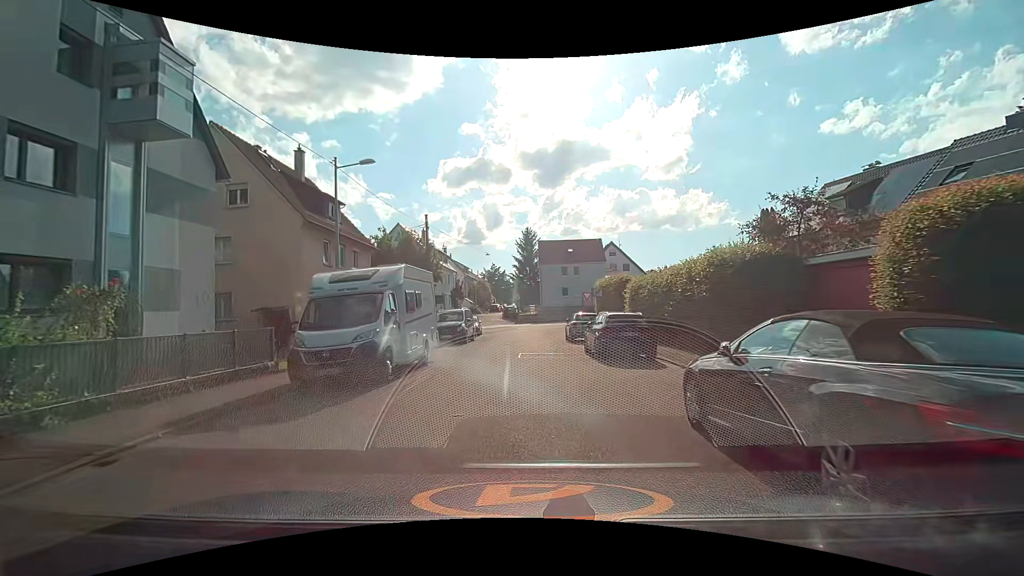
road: residential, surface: asphalt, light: Day
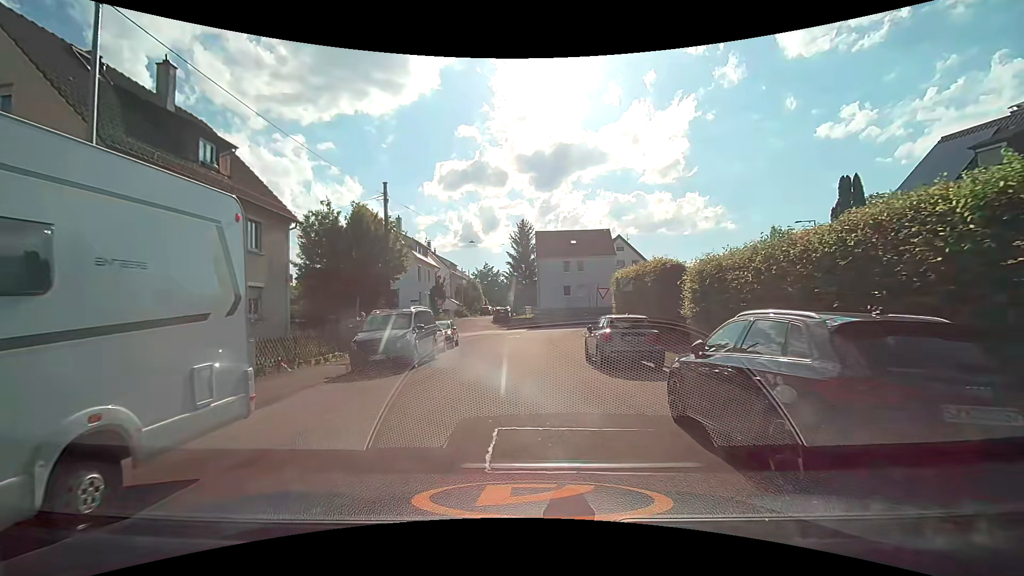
(+0.1, +11.0) m; +1°
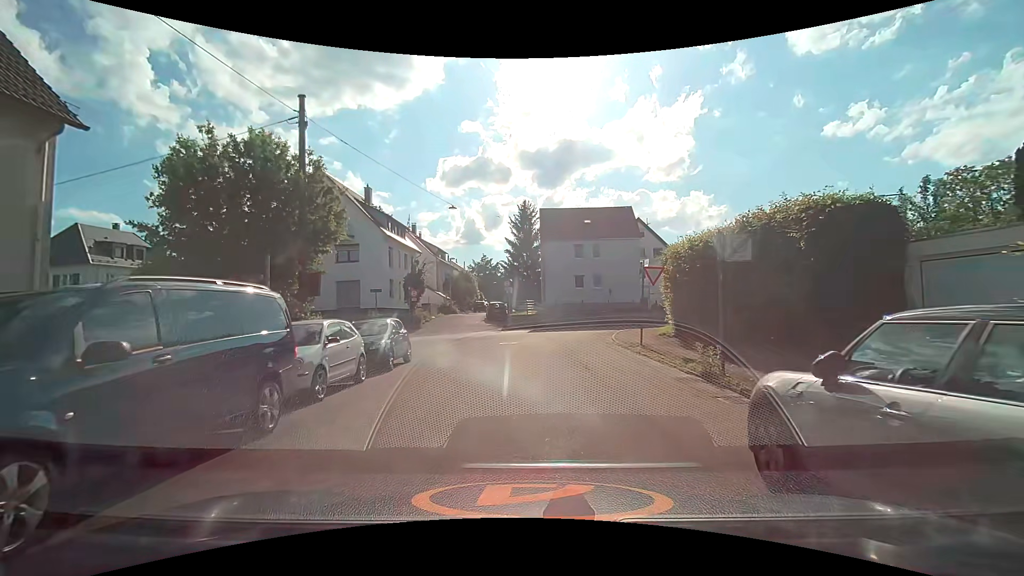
(-0.1, +11.8) m; 0°
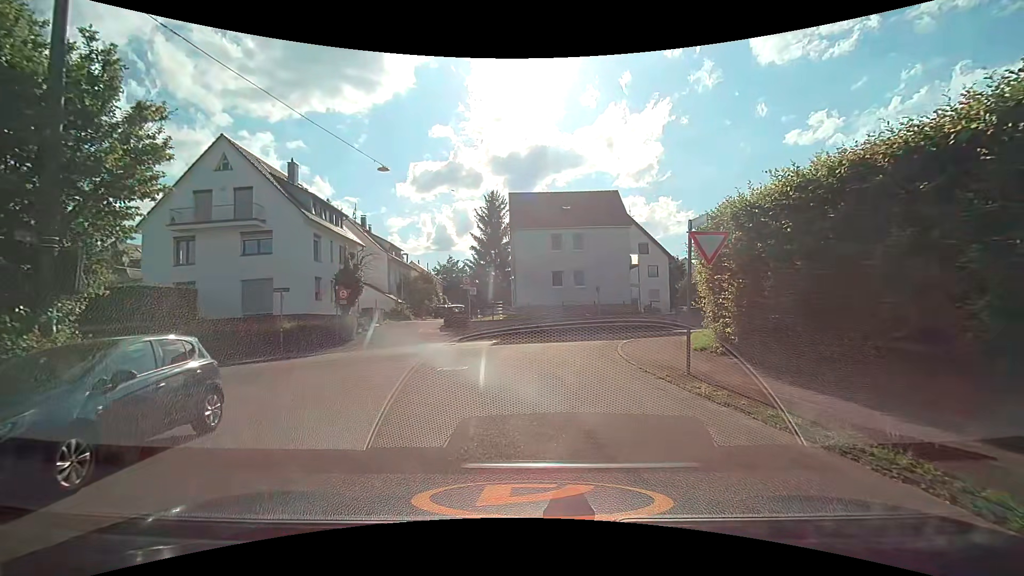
(+0.1, +8.7) m; +3°
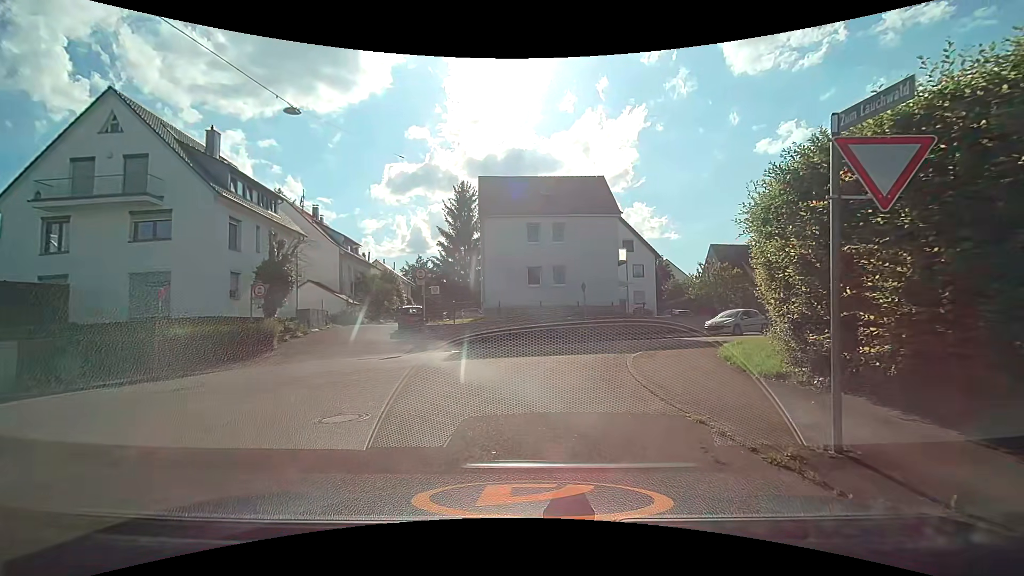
(+0.1, +5.9) m; +3°
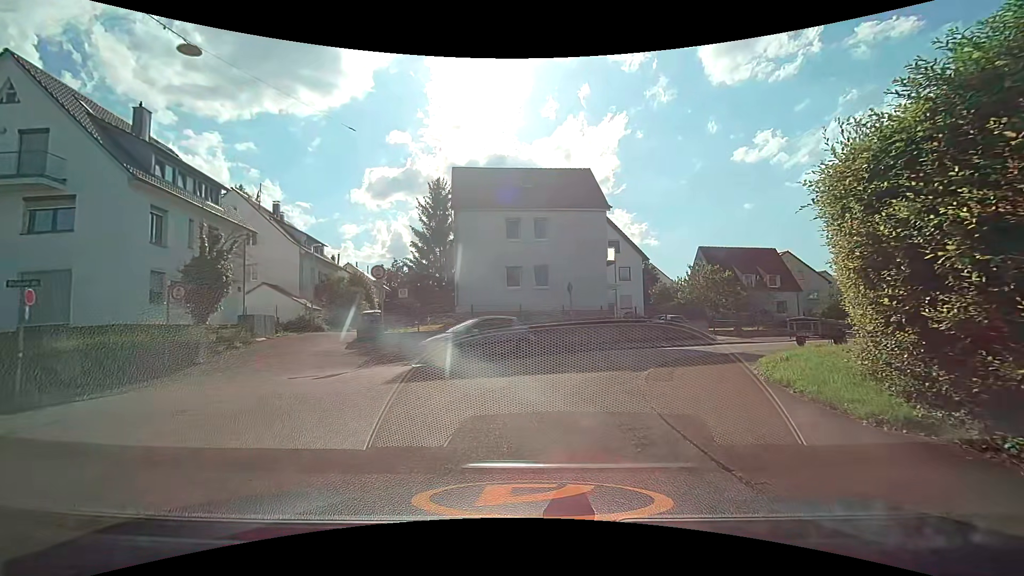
(+0.1, +3.6) m; +4°
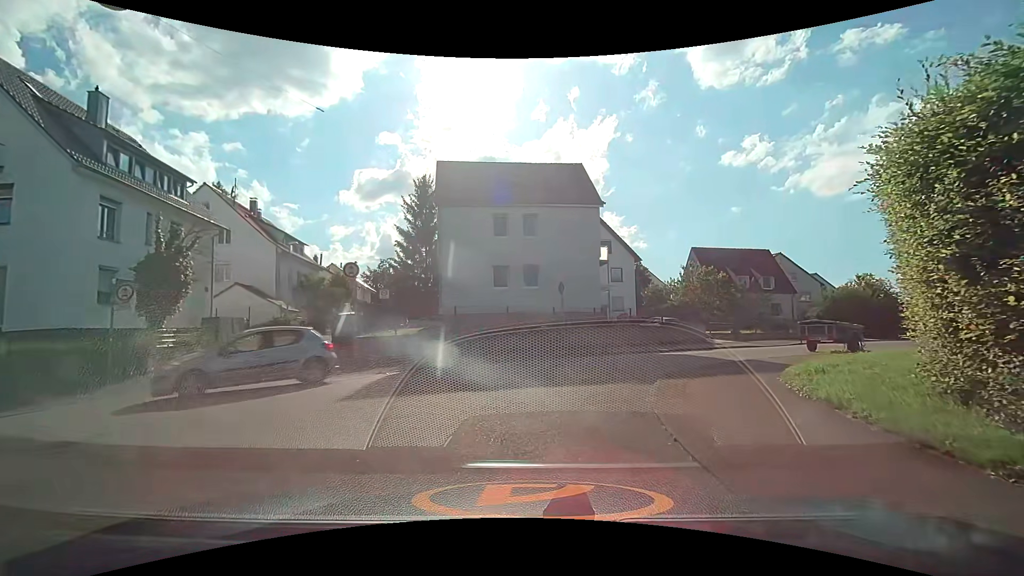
(0.0, +1.7) m; +1°
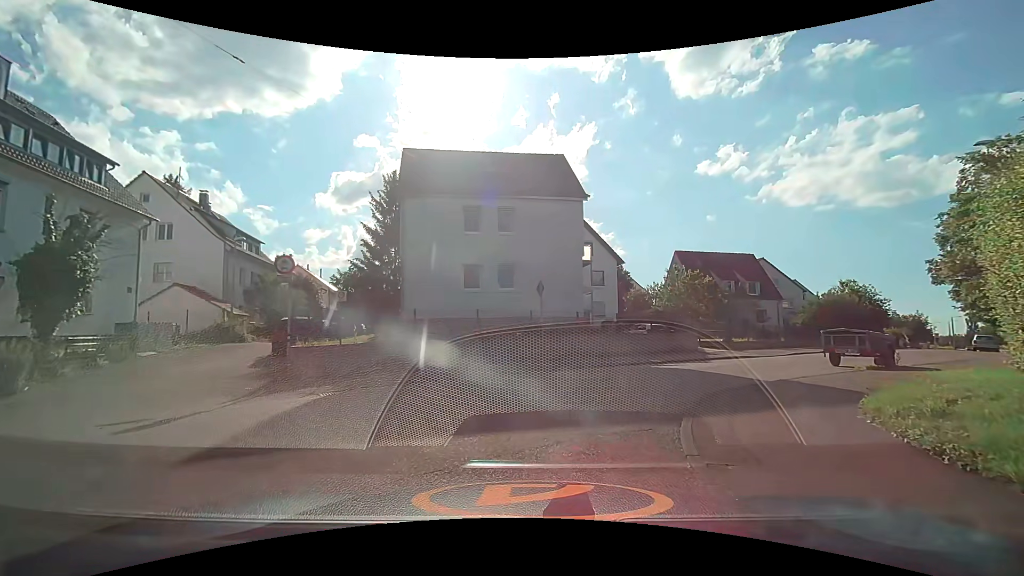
(0.0, +3.0) m; +2°
(0, +10) (+6, +18) (+13, +25) (+21, +31) (+28, +39) (+34, +46) (+41, +53) (+48, +60) (+55, +67) (+62, +75) m
